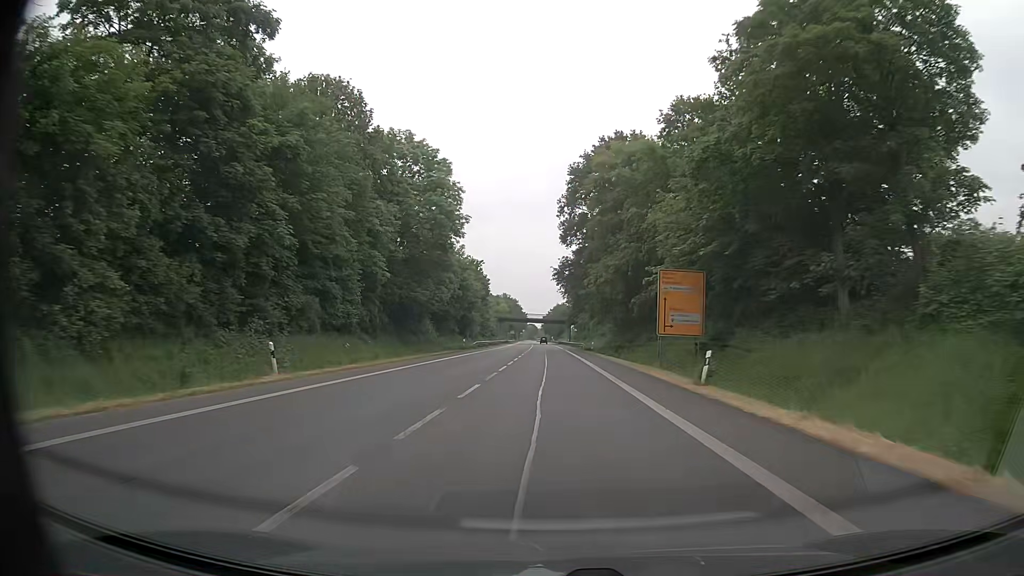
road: primary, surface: asphalt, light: Day
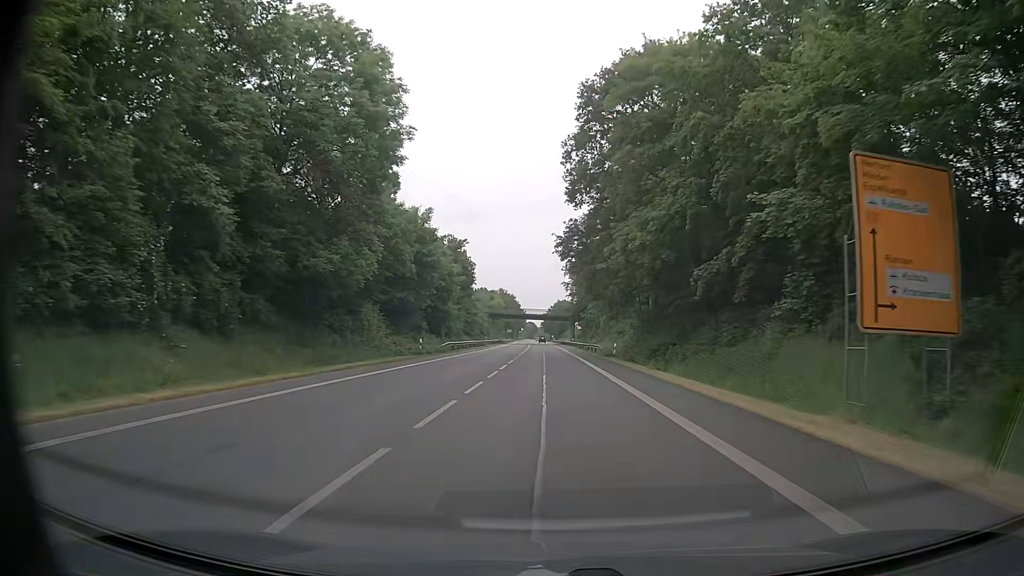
(0.0, +22.7) m; 0°
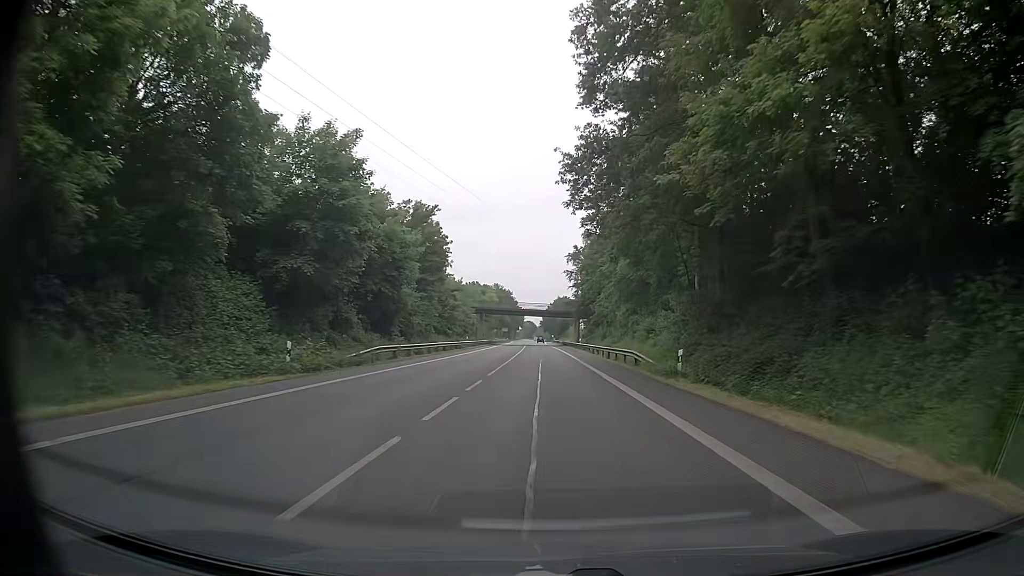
(-0.1, +22.7) m; 0°
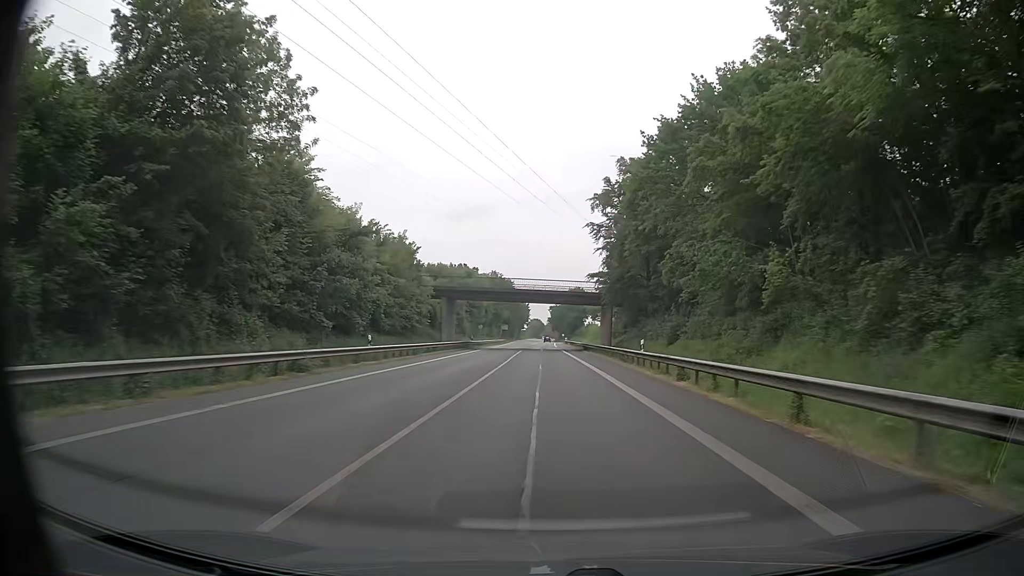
(-0.4, +45.4) m; -1°
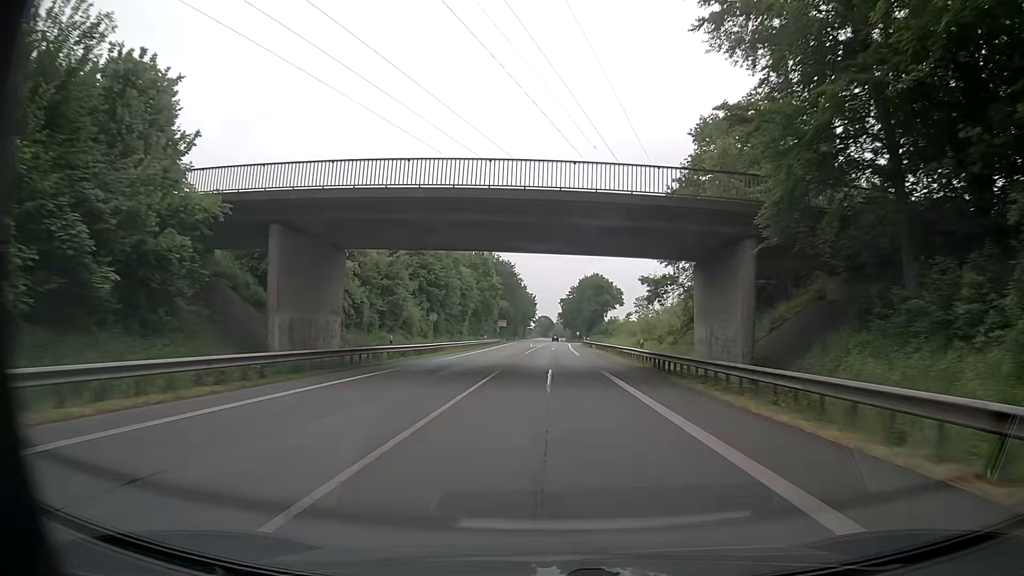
(-0.2, +45.3) m; -1°
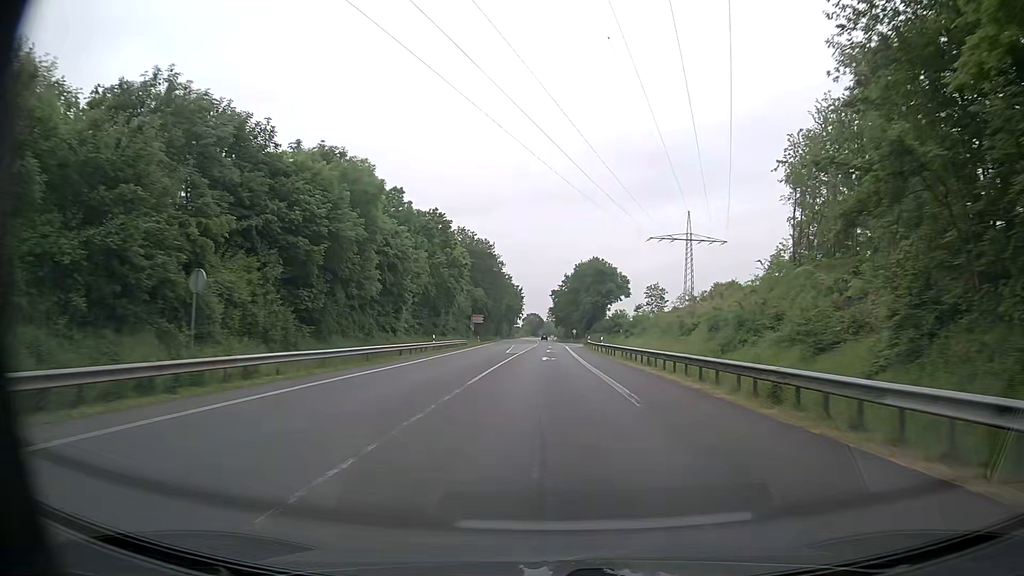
(+0.1, +33.9) m; +1°
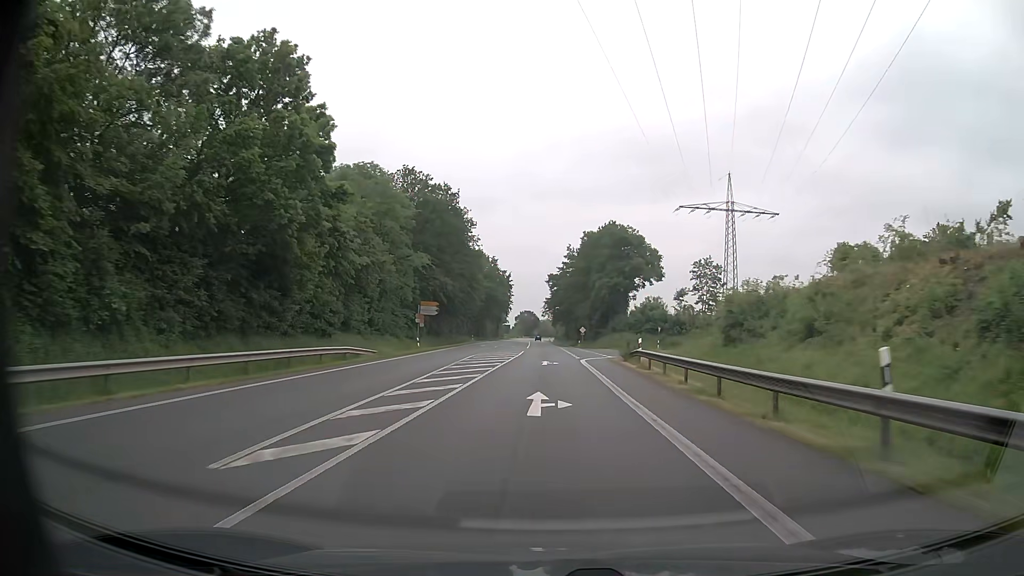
(+0.3, +45.2) m; 0°
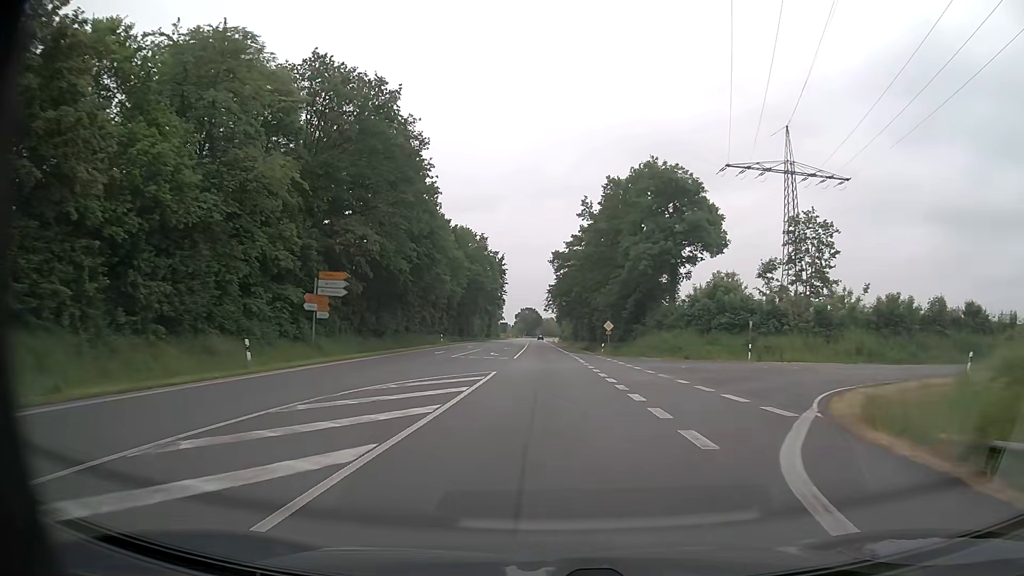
(0.0, +33.9) m; 0°
(0, +10) (0, +20) (0, +30) (0, +40) (-1, +50) (-1, +60) (-1, +70) (-1, +80) (-1, +90) (-2, +100) m
